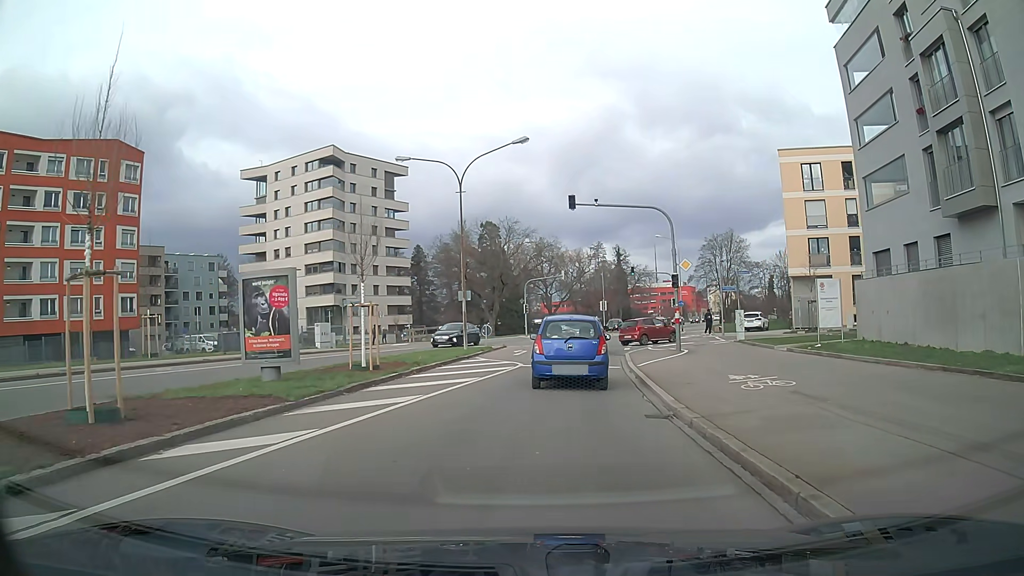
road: secondary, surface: asphalt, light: Day
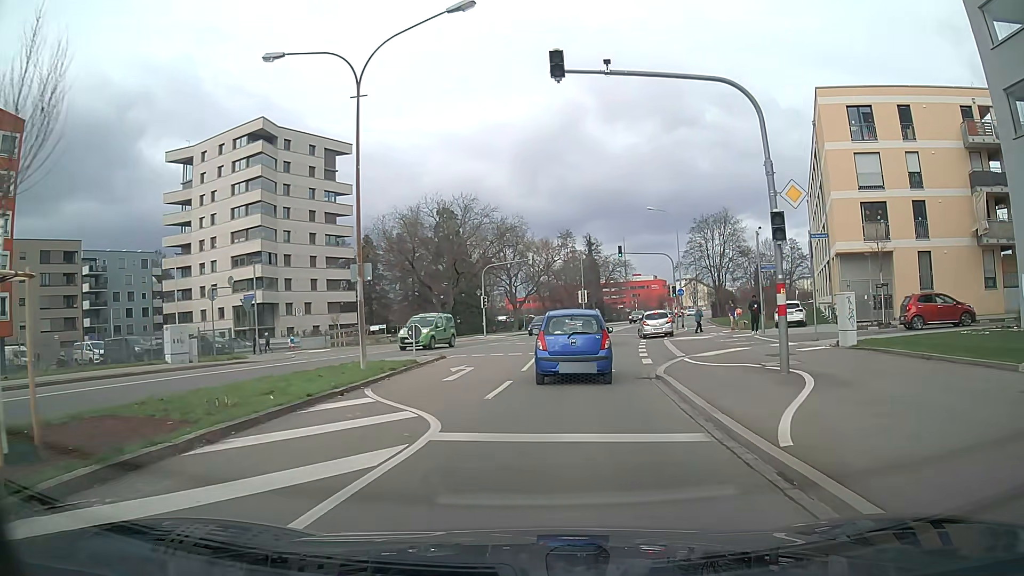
(+0.3, +14.3) m; +3°
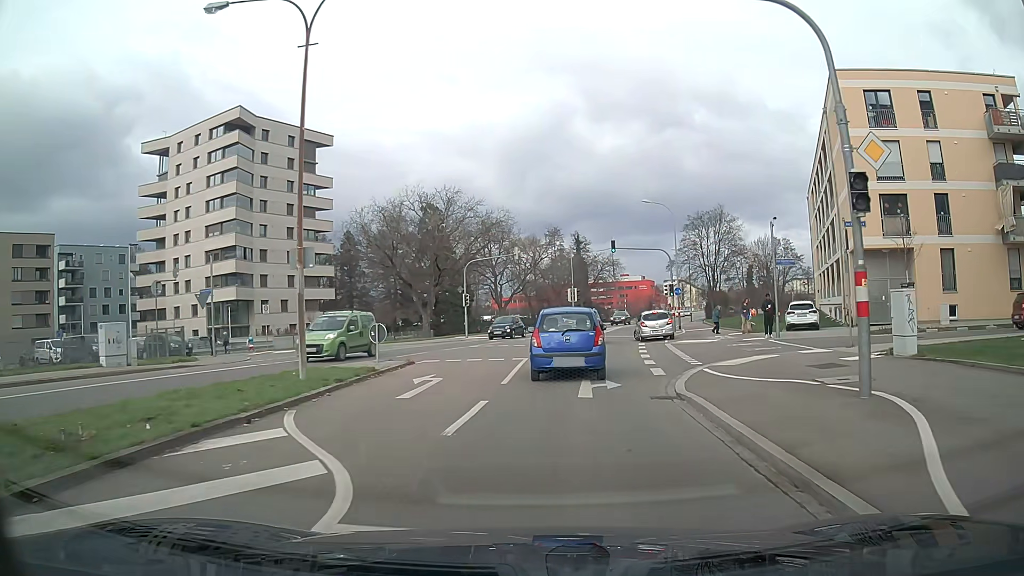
(0.0, +3.8) m; +1°
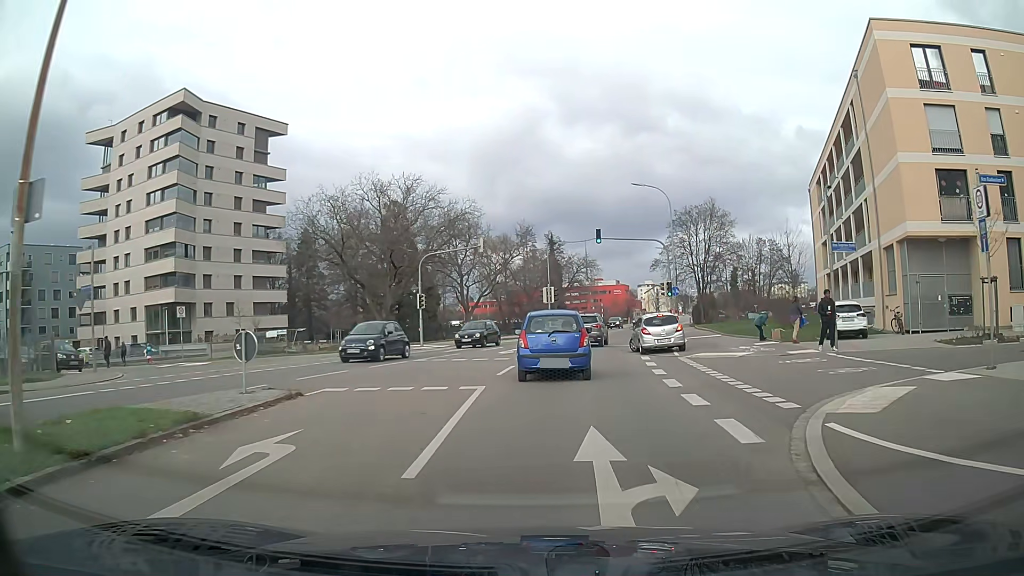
(+0.1, +8.3) m; +2°
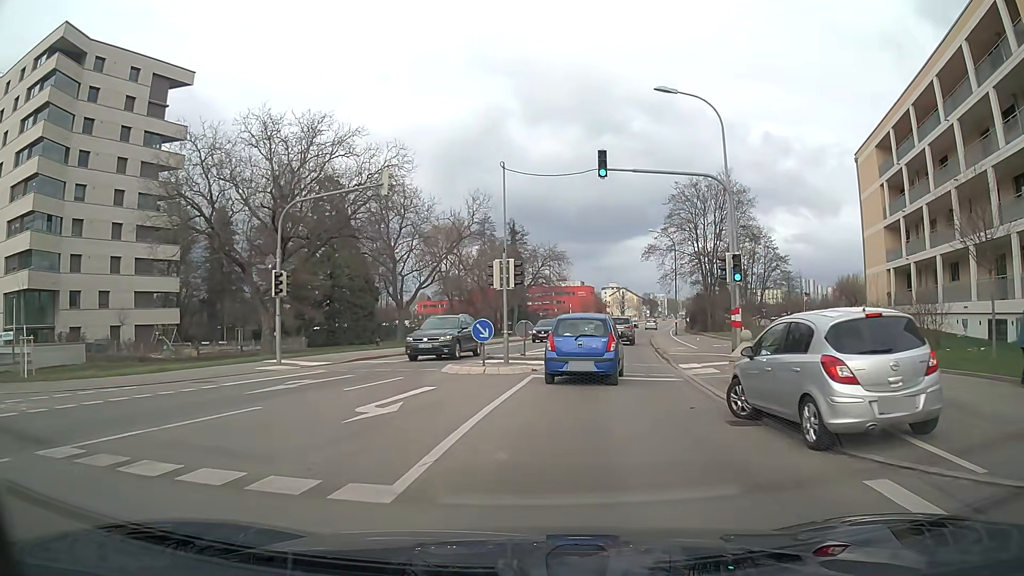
(+0.6, +18.5) m; +4°
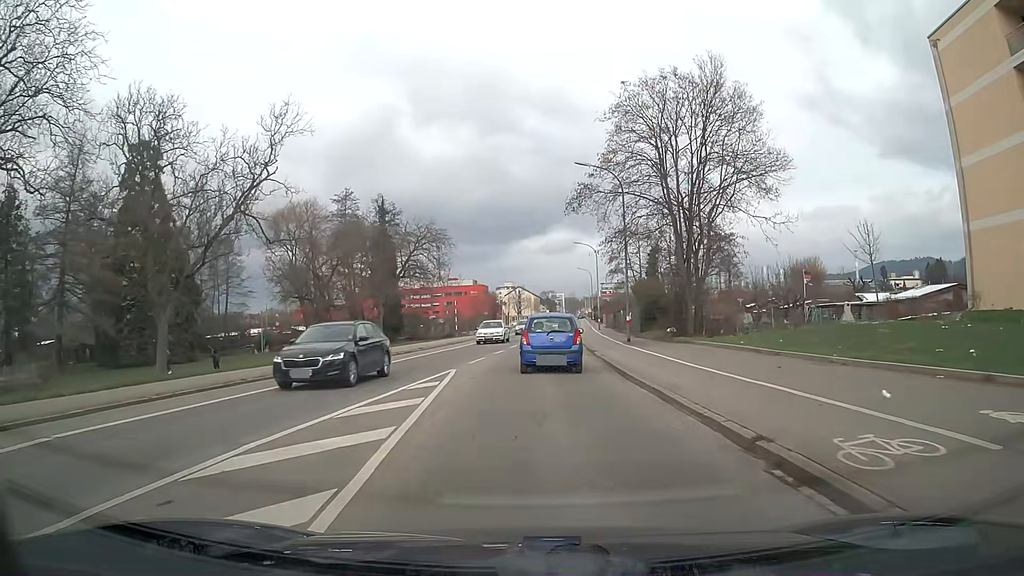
(+2.3, +25.6) m; +8°
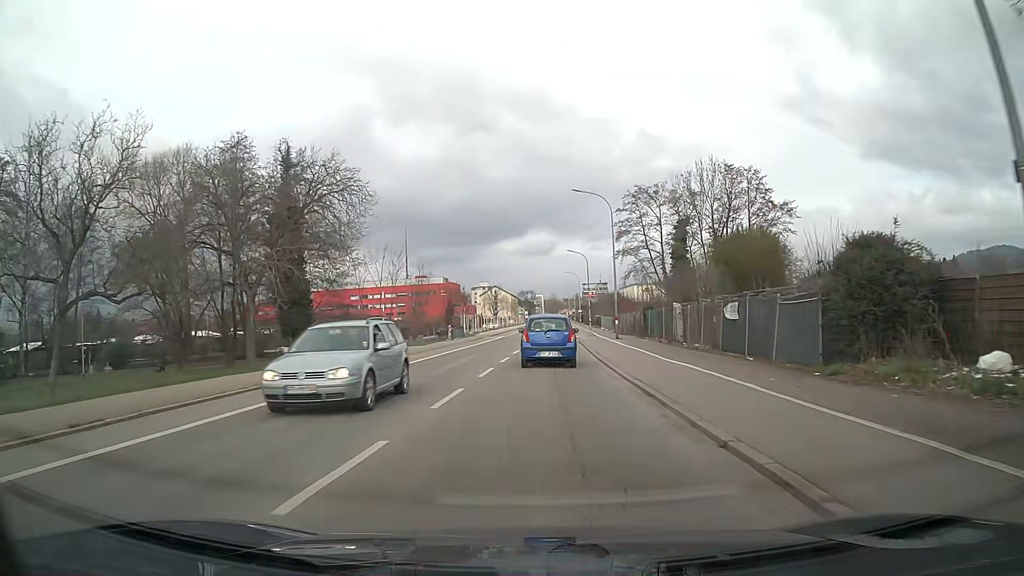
(+0.5, +29.7) m; +2°
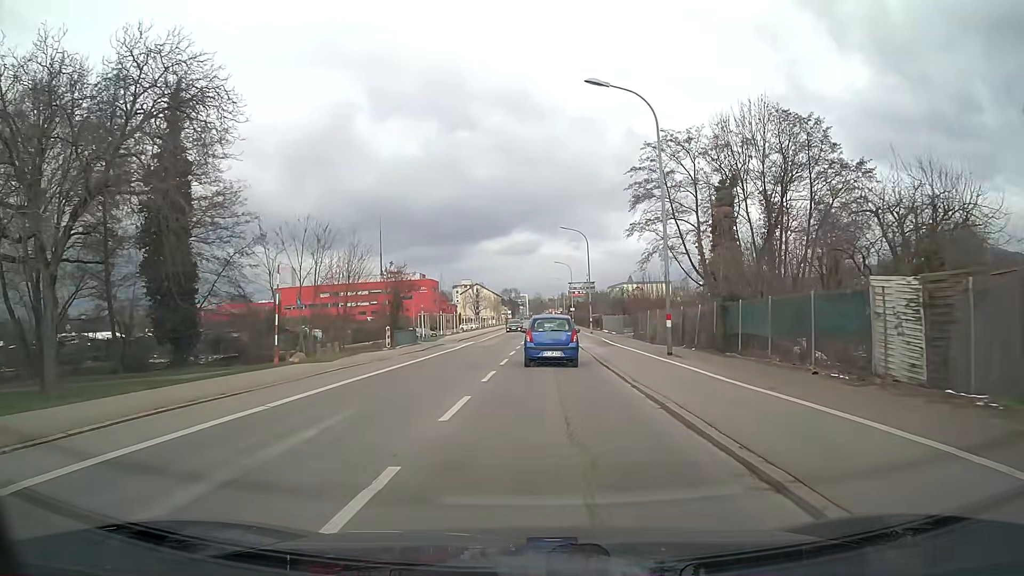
(+0.2, +19.4) m; +1°
(0, +10) (0, +20) (0, +30) (0, +40) (+1, +50) (+1, +60) (+1, +70) (+1, +80) (+1, +90) (+1, +100) m
